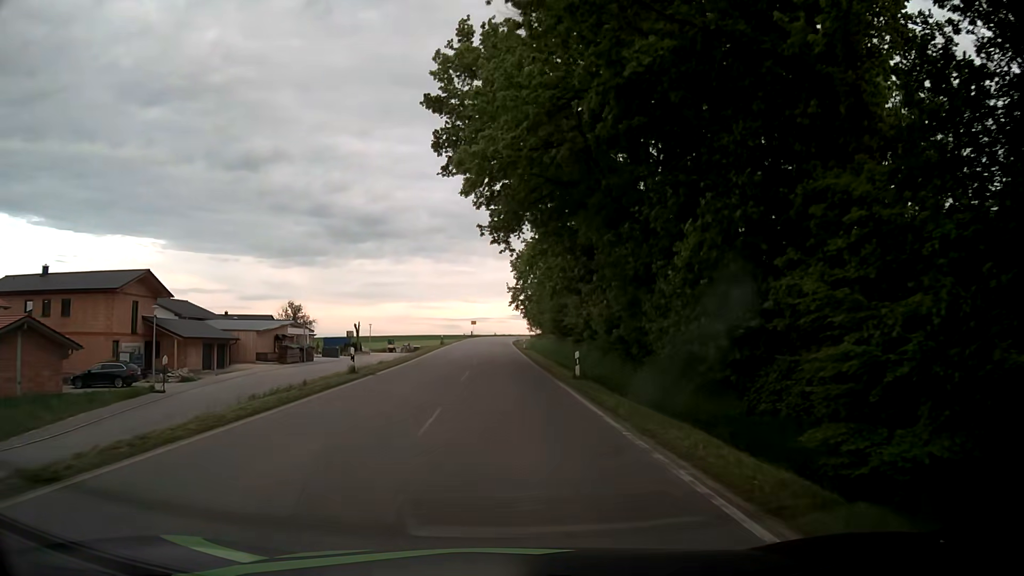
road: tertiary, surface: asphalt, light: Day
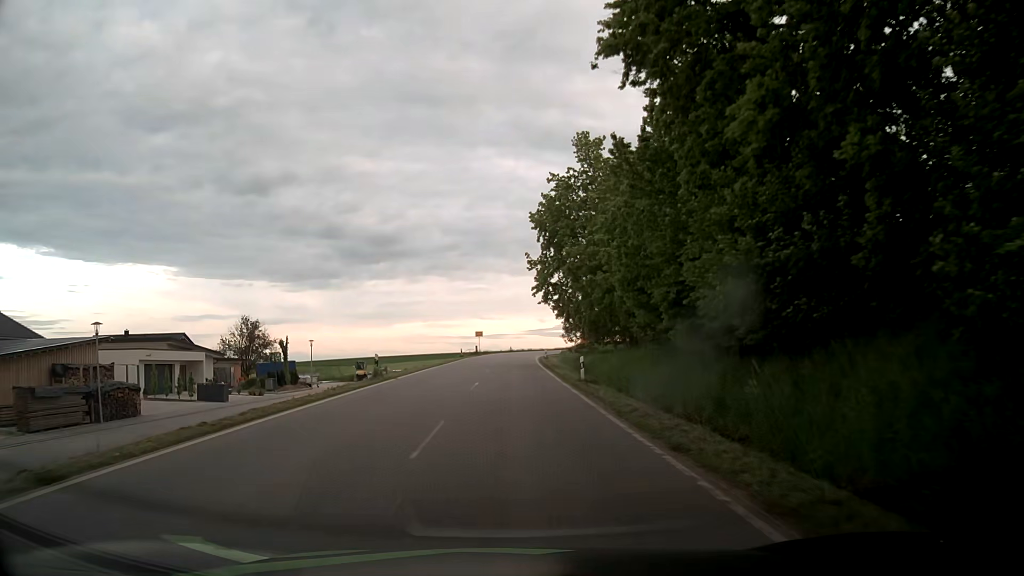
(-0.2, +37.5) m; 0°
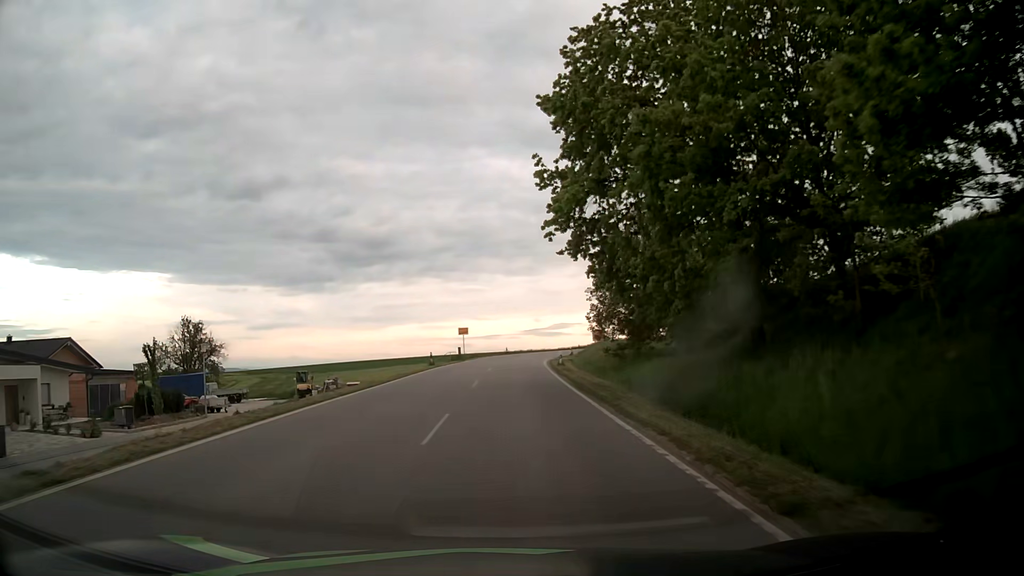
(-0.1, +22.5) m; 0°
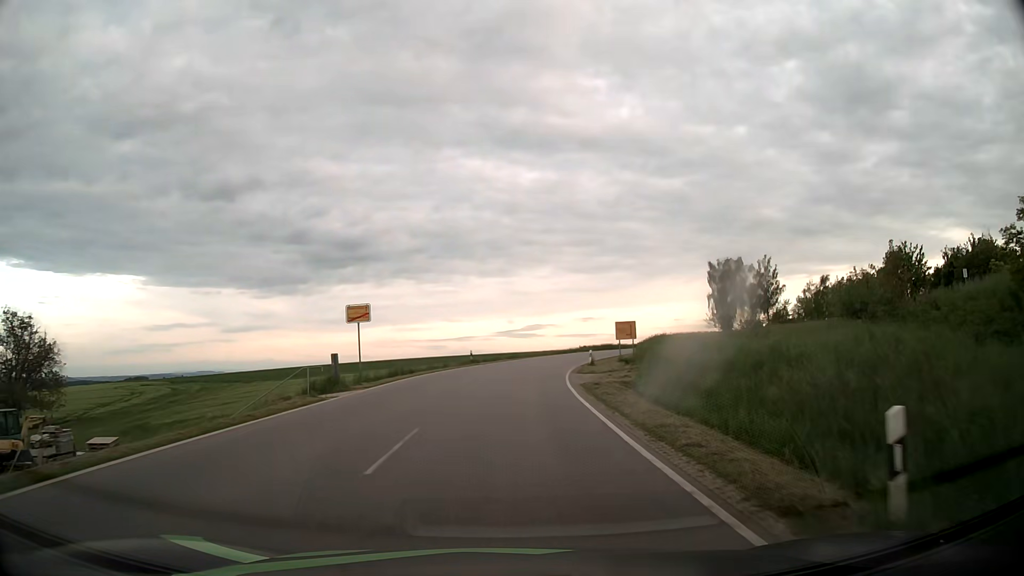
(+0.2, +37.8) m; +2°
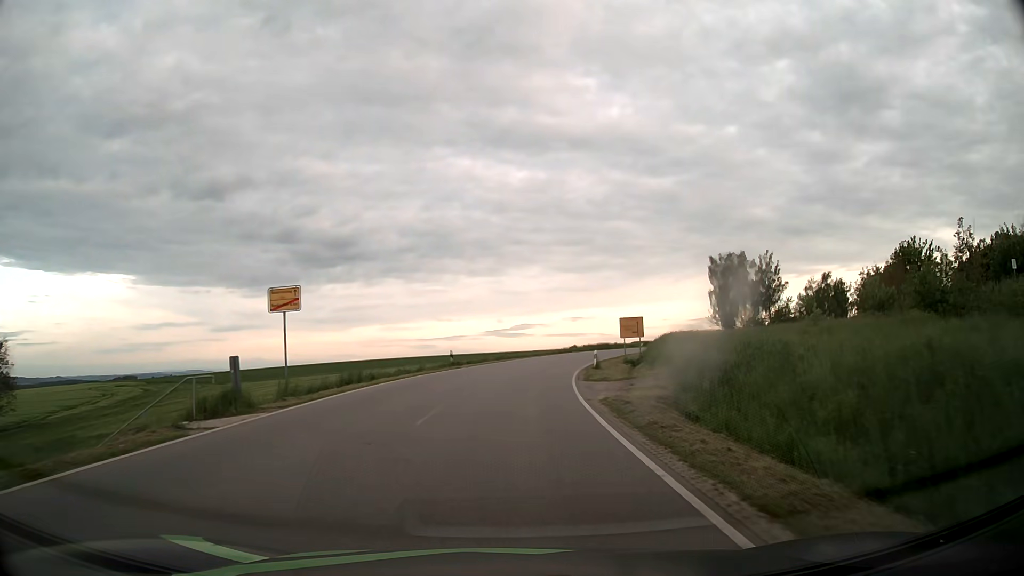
(+0.1, +7.6) m; +1°
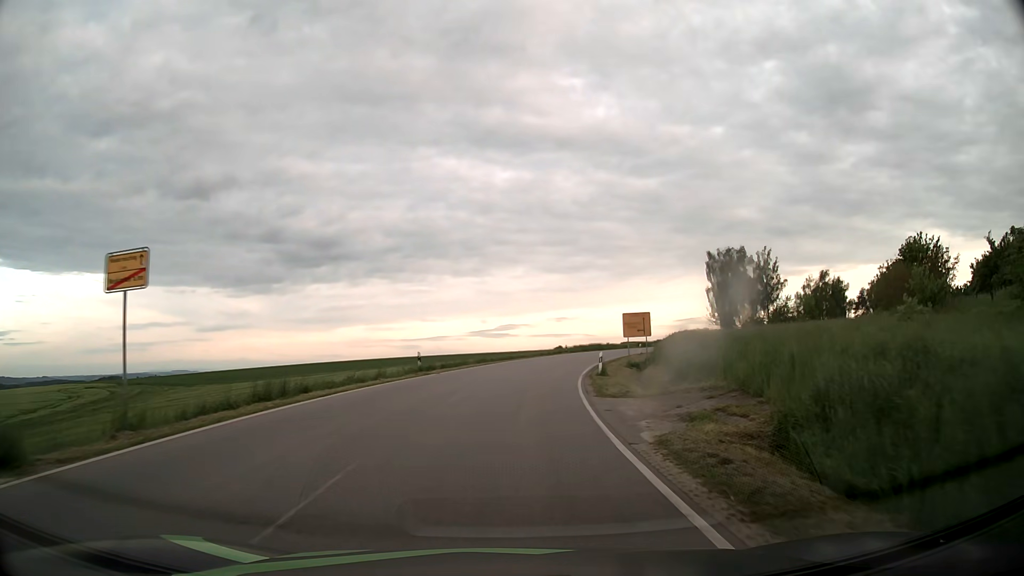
(+0.1, +7.6) m; +1°
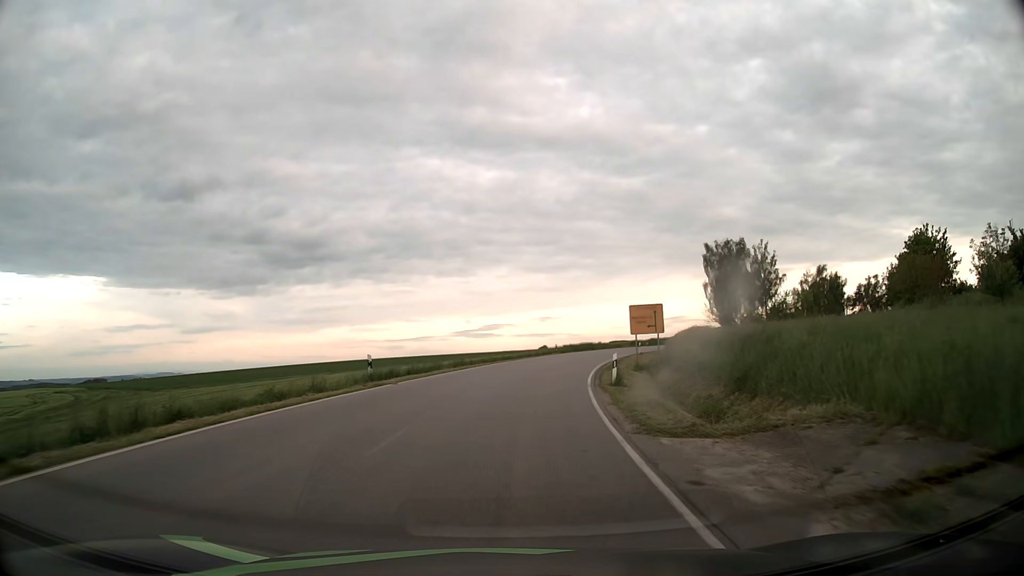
(+0.1, +7.6) m; +1°
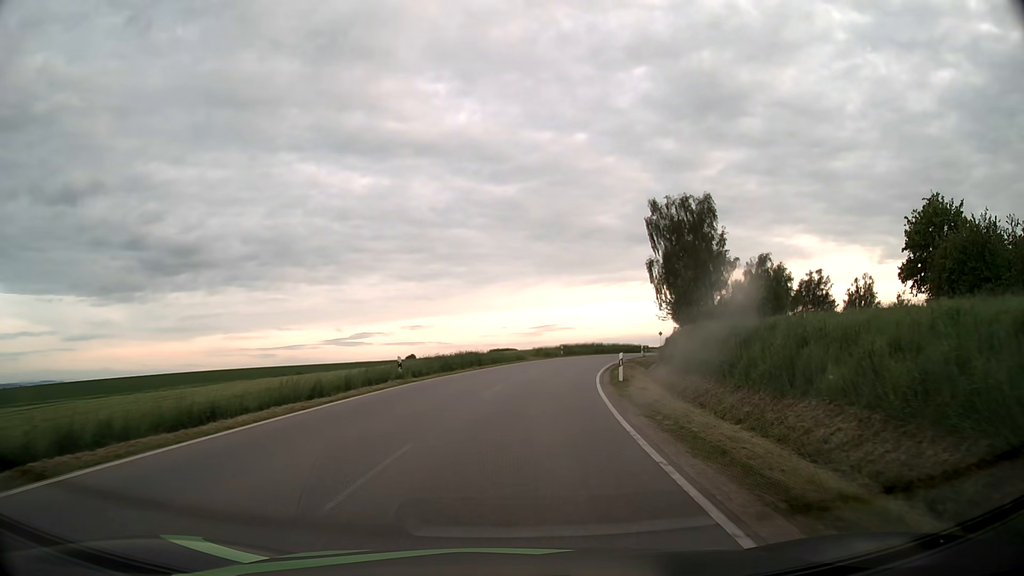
(+3.4, +37.8) m; +11°
(0, +10) (+1, +20) (+2, +30) (+4, +40) (+6, +49) (+9, +59) (+12, +69) (+16, +78) (+20, +87) (+24, +96) m
